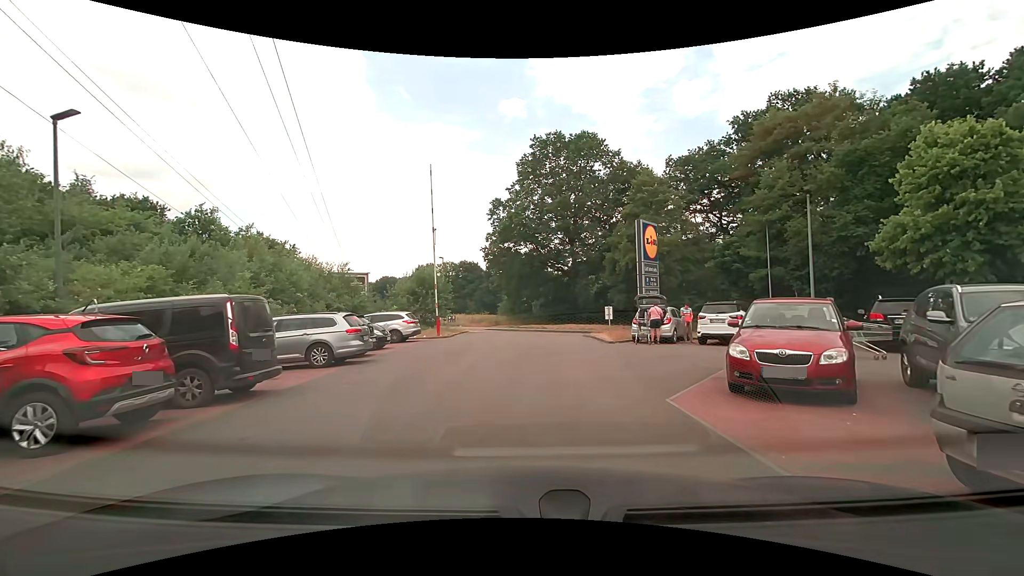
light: Day
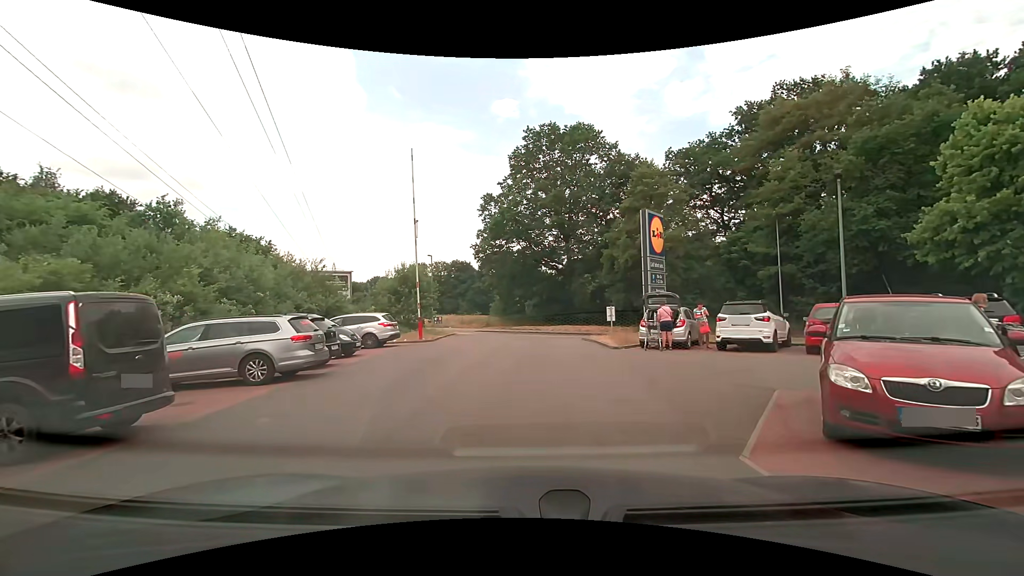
(+0.1, +2.7) m; +1°
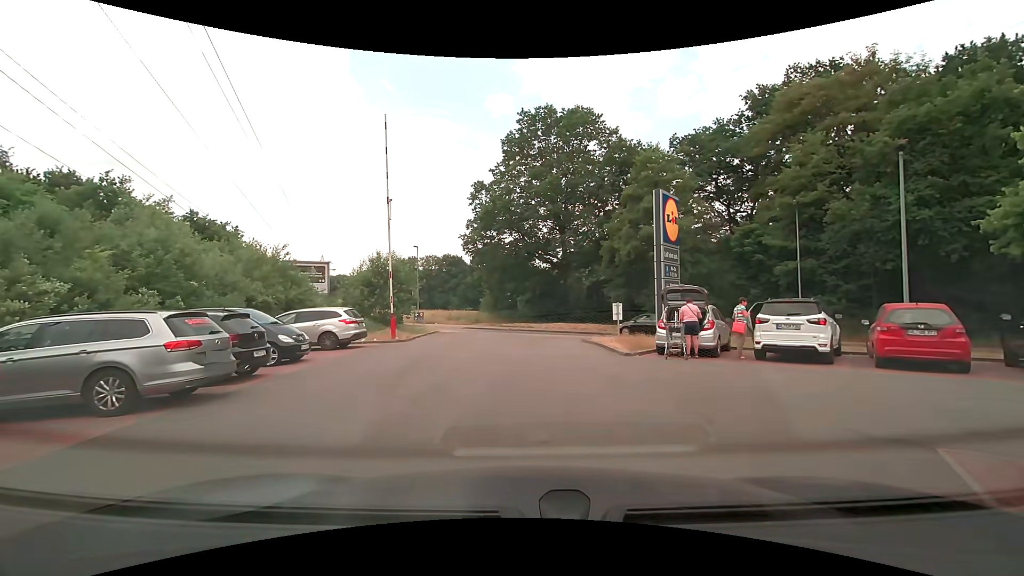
(+0.1, +3.4) m; +3°
